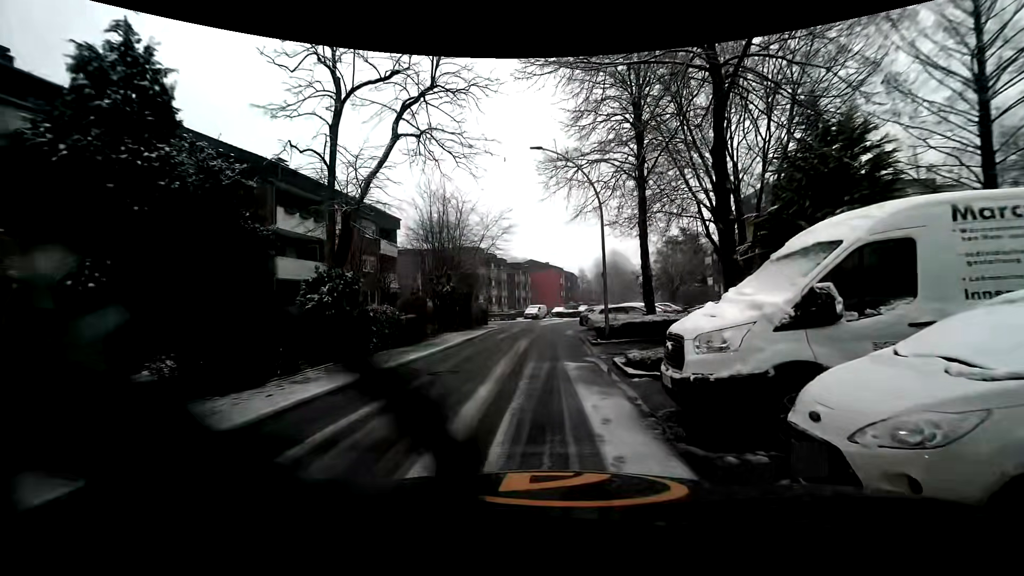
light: Day
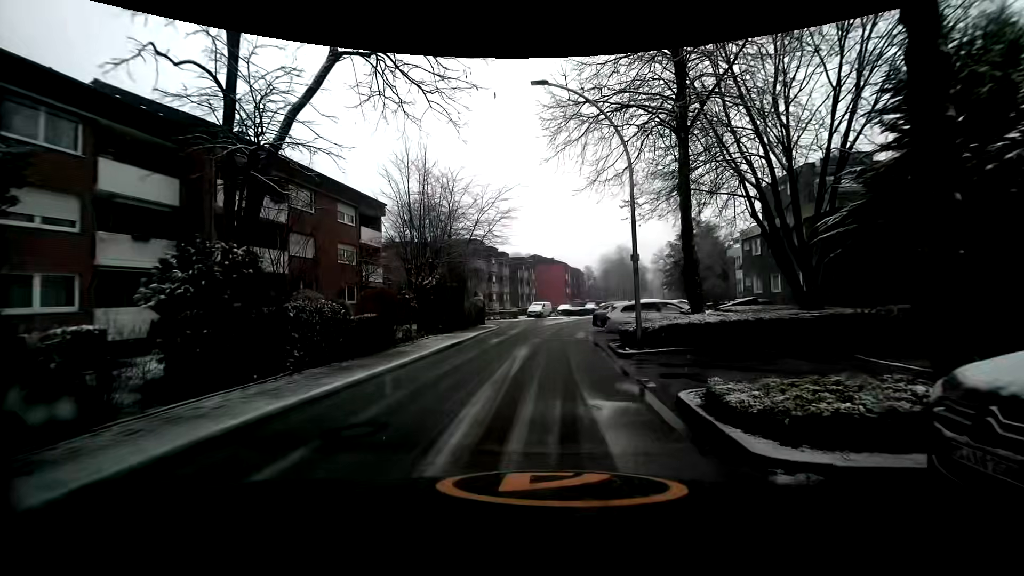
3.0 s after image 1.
(+0.1, +5.3) m; +1°
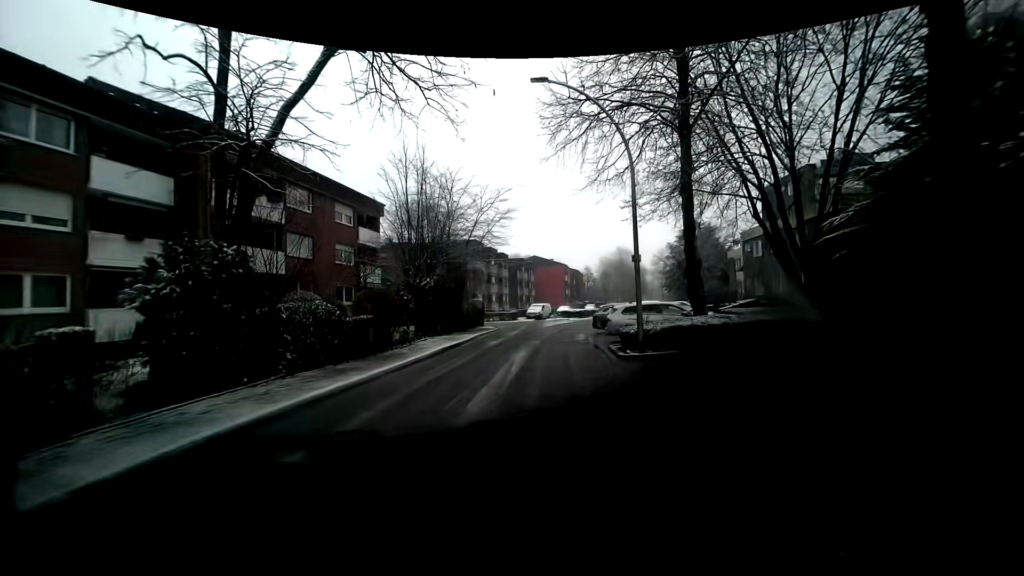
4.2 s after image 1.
(0.0, +0.3) m; 0°
